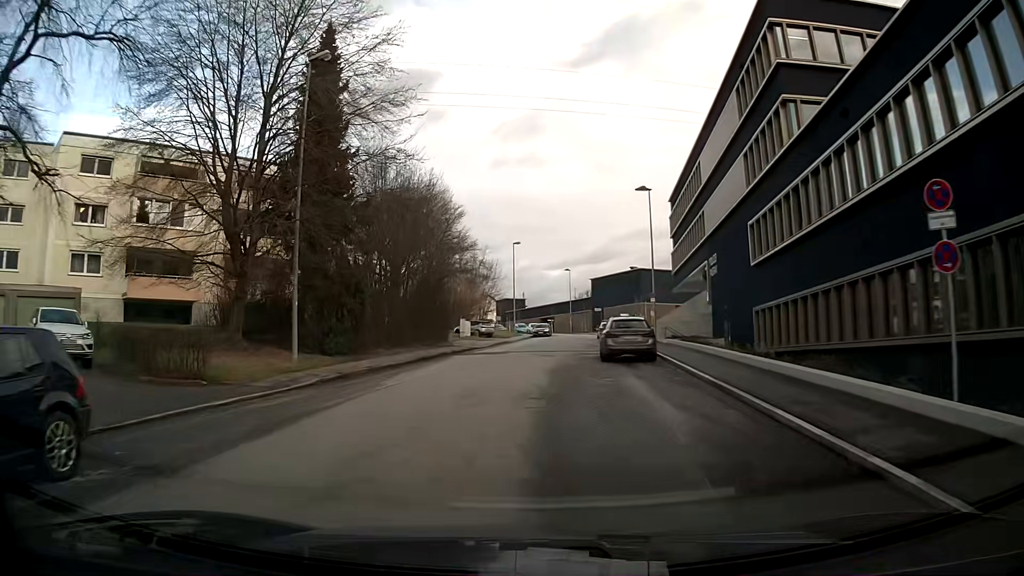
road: residential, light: Day
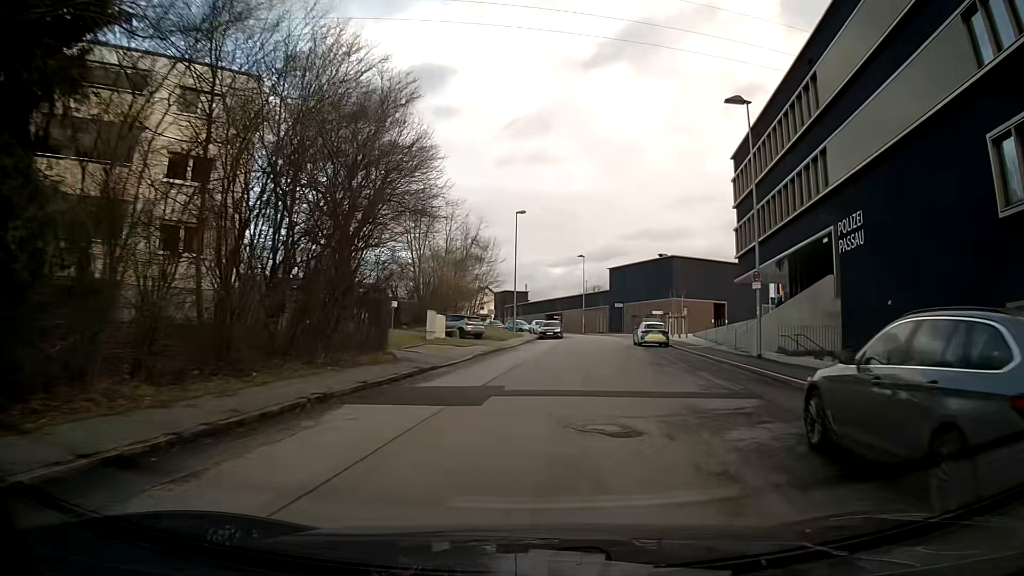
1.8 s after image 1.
(+0.1, +19.0) m; +3°
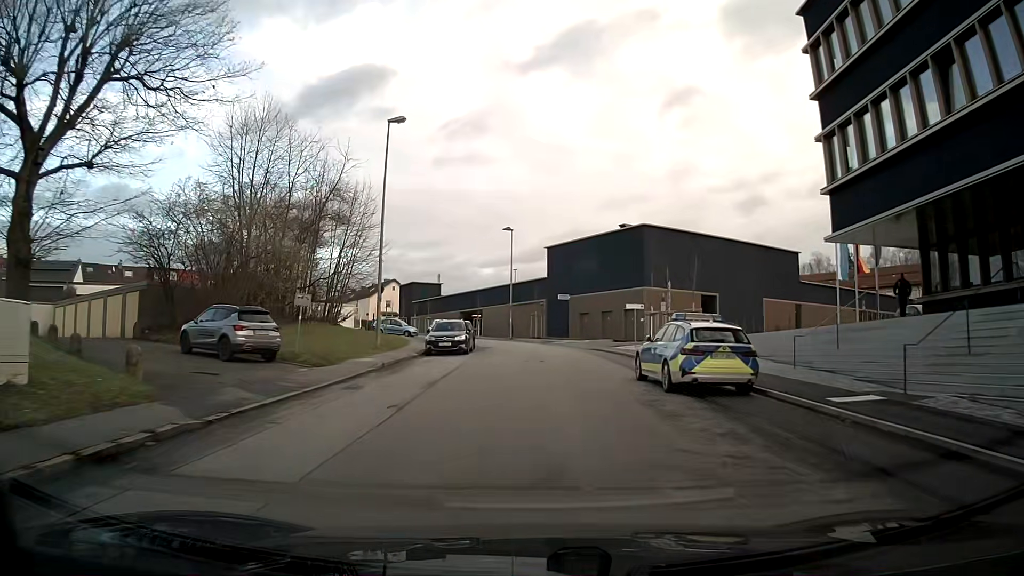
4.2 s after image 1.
(+1.3, +25.7) m; +4°
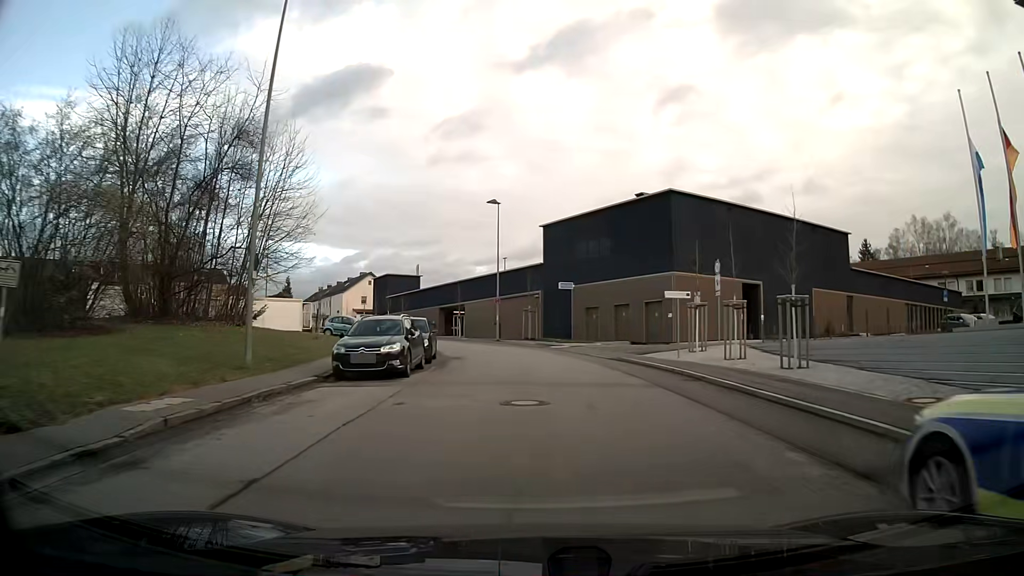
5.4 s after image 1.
(+0.1, +12.7) m; +2°
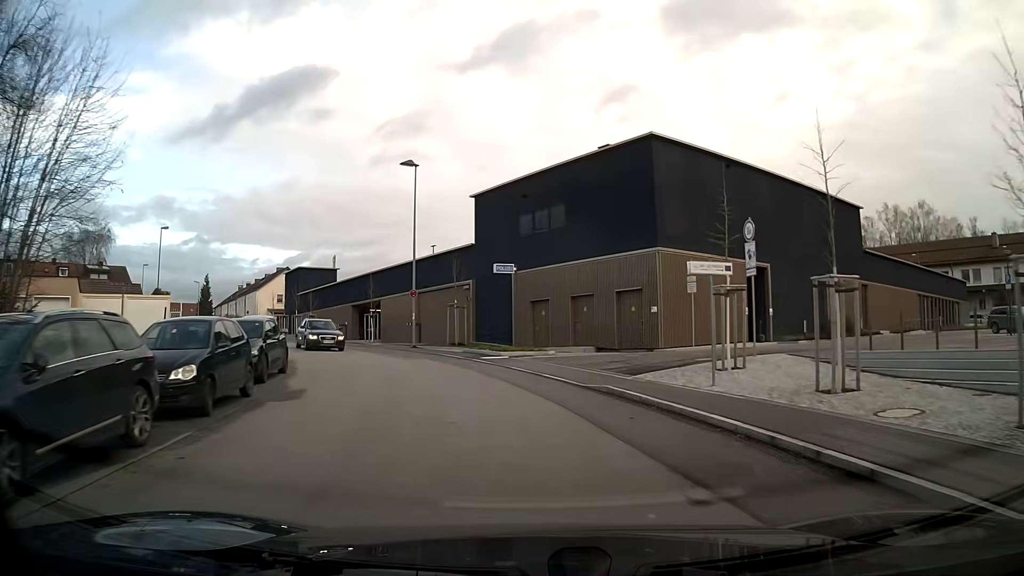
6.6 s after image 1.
(+0.4, +11.9) m; +2°
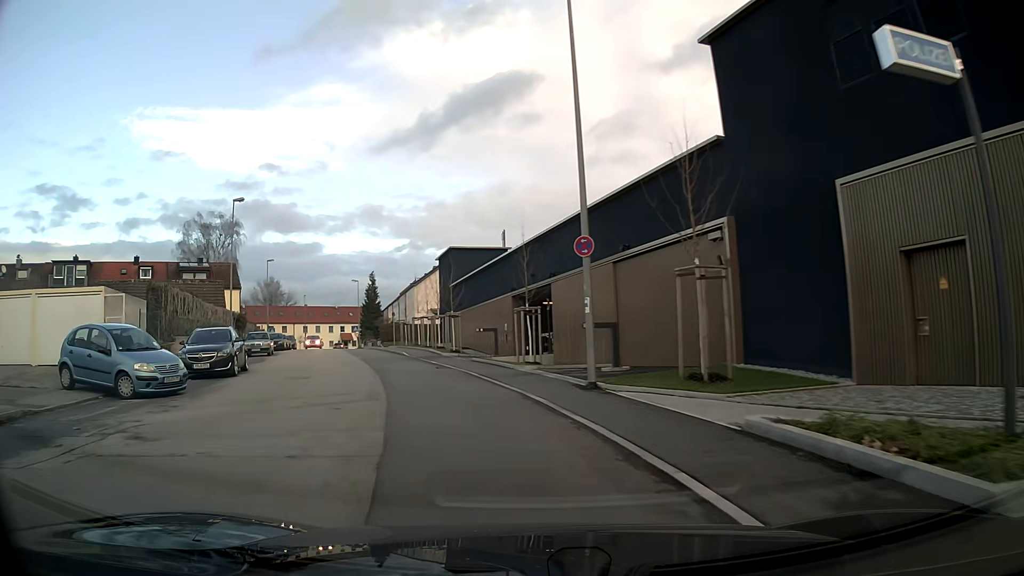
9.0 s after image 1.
(-3.2, +22.0) m; -22°
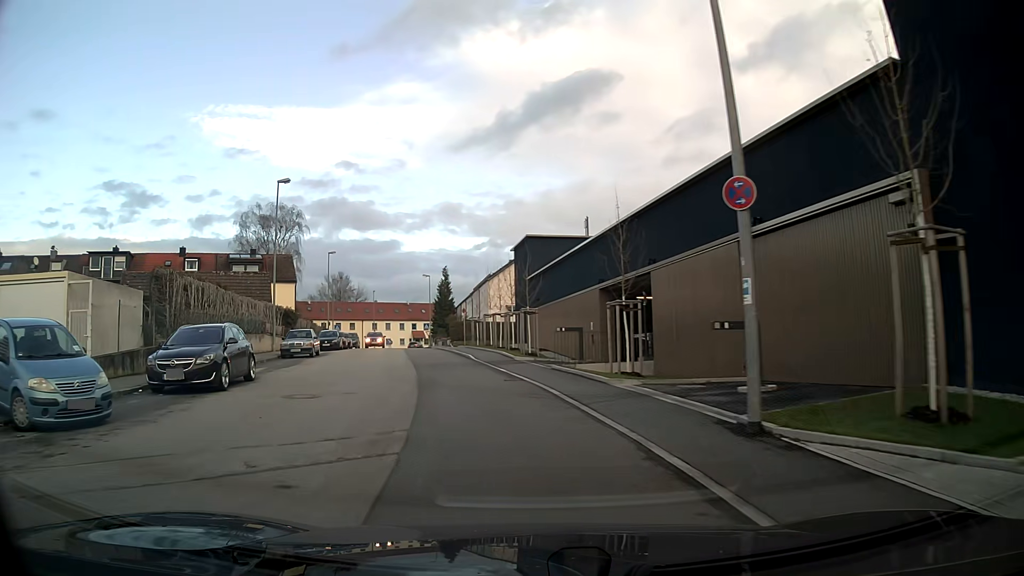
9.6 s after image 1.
(-0.3, +5.7) m; -5°
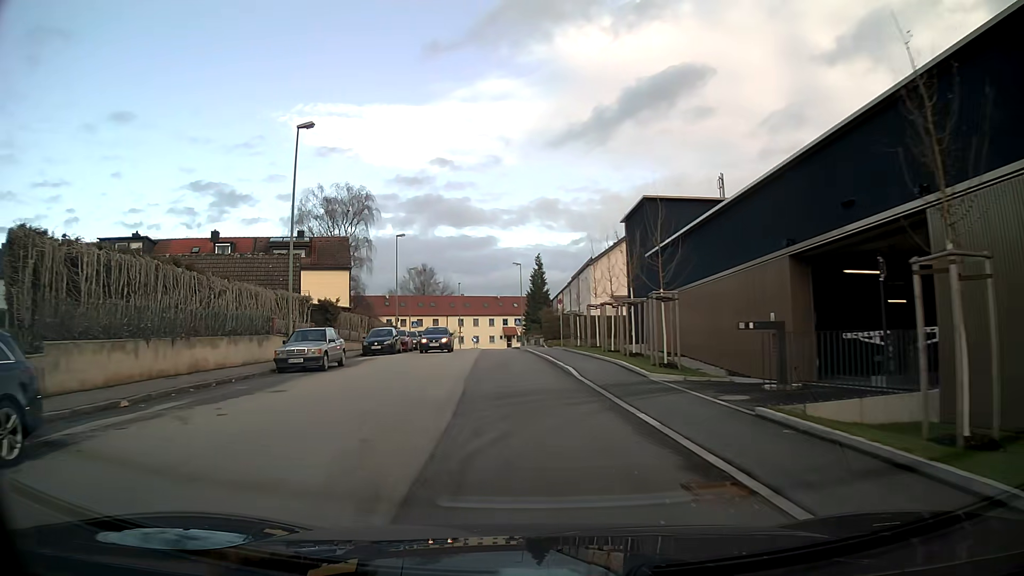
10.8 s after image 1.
(-0.8, +11.9) m; -7°
(0, +10) (-1, +20) (-1, +30) (-2, +40) (-2, +50) (-3, +60) (-3, +70) (-3, +80) (-3, +90) (+2, +98) m
